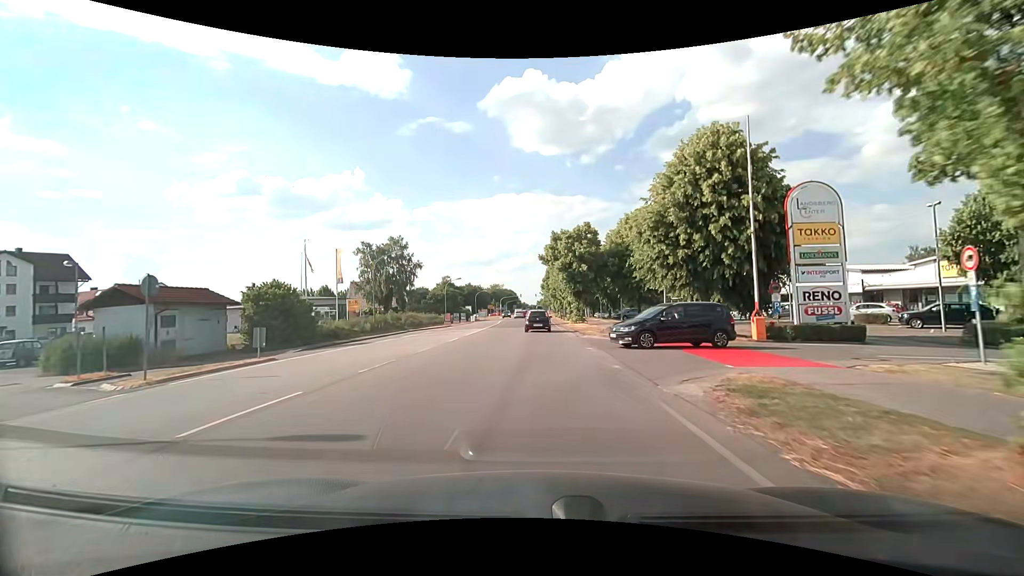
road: secondary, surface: asphalt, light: Day
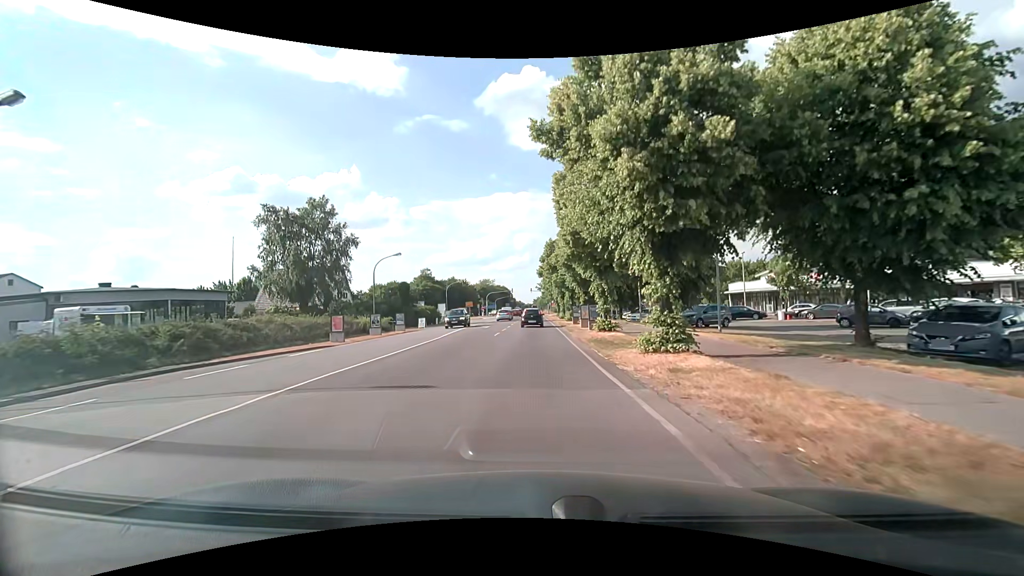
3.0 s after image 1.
(+0.4, +33.8) m; +1°
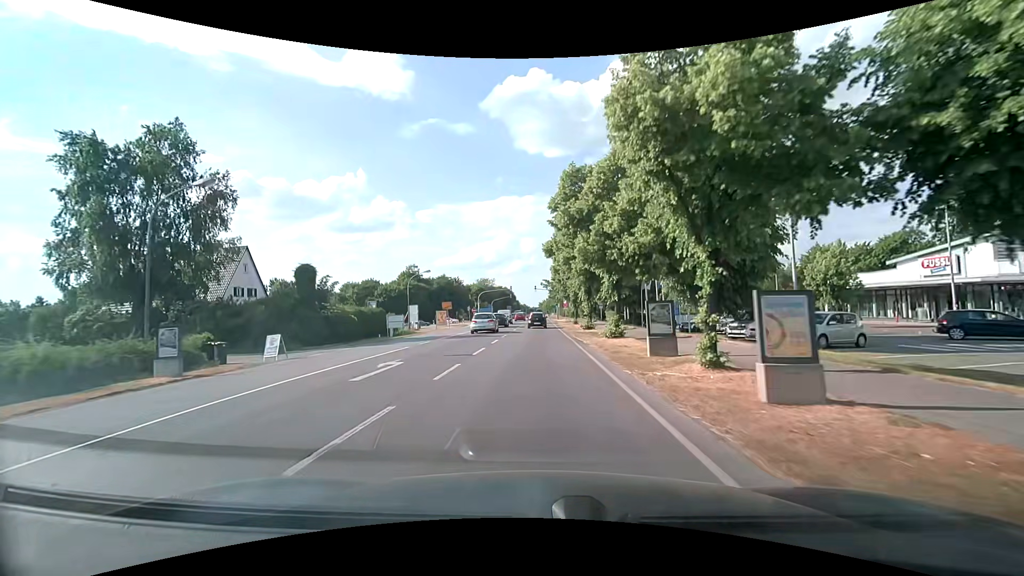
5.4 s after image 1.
(-0.1, +28.0) m; -1°
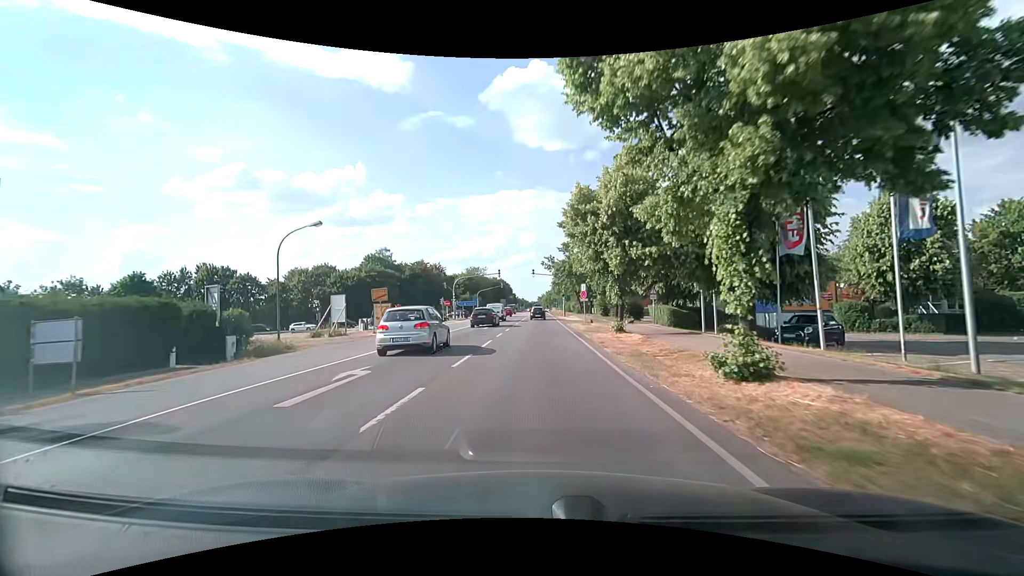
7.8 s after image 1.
(+0.3, +28.7) m; +2°
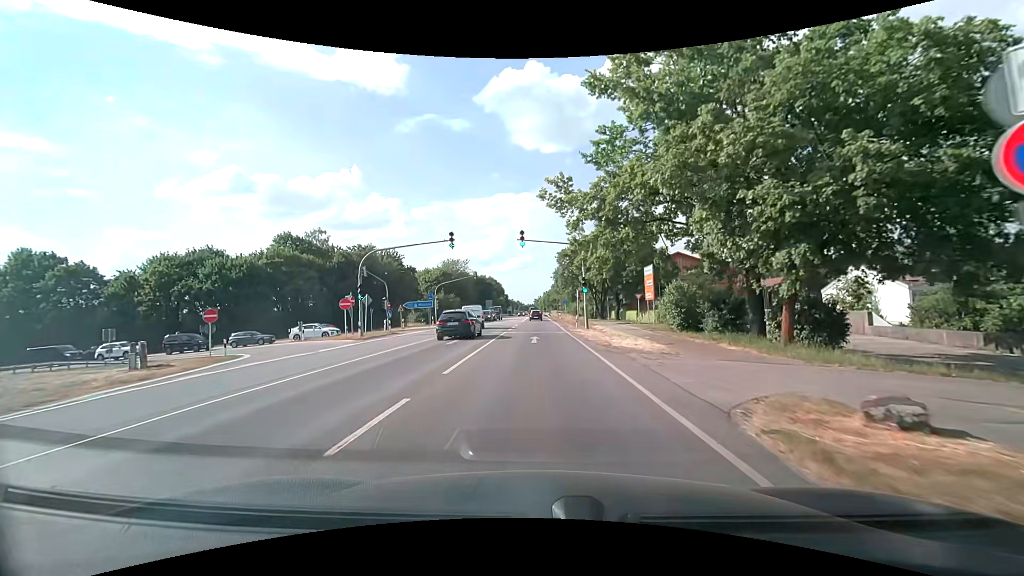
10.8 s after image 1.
(-0.5, +36.8) m; -1°
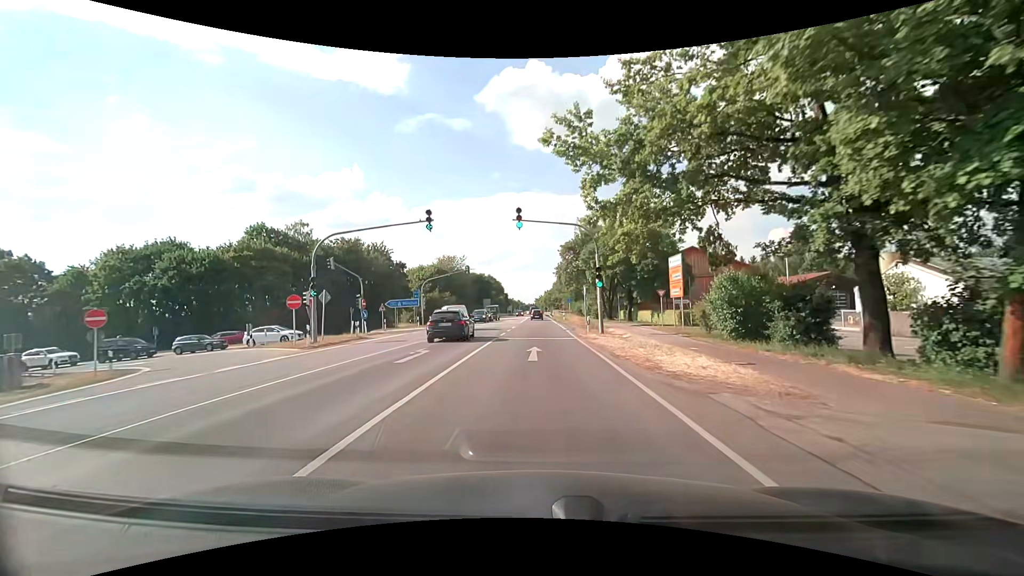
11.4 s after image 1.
(0.0, +7.5) m; 0°
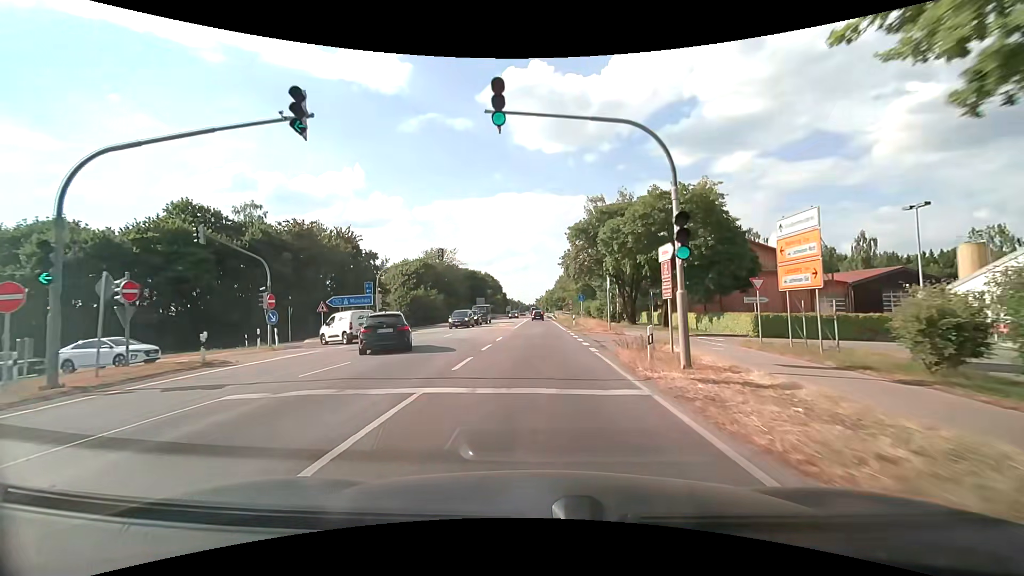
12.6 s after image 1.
(+0.1, +15.0) m; +1°
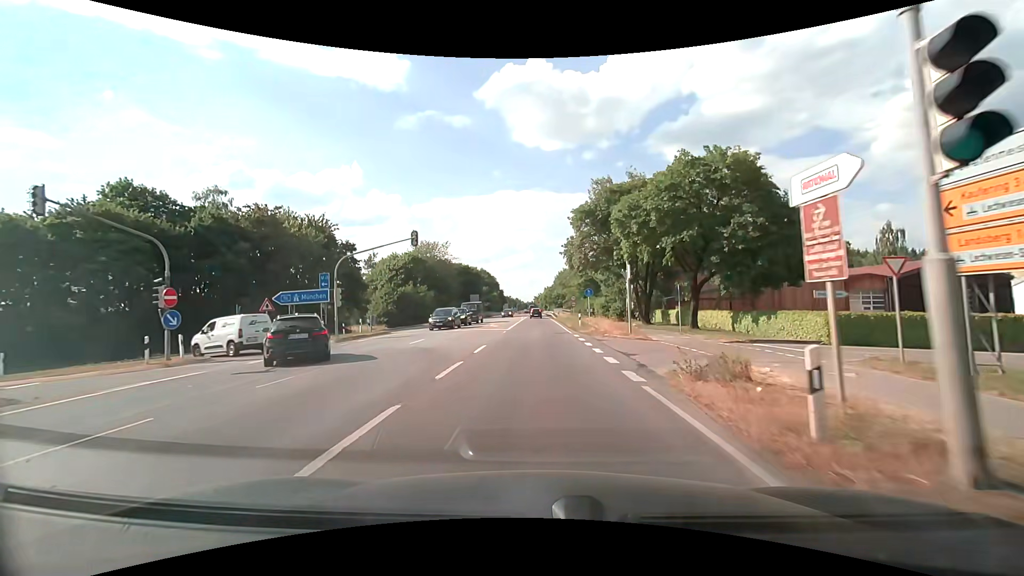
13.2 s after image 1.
(0.0, +7.5) m; 0°
(0, +10) (0, +20) (0, +30) (0, +40) (0, +50) (0, +60) (0, +70) (0, +80) (0, +90) (0, +100) m
